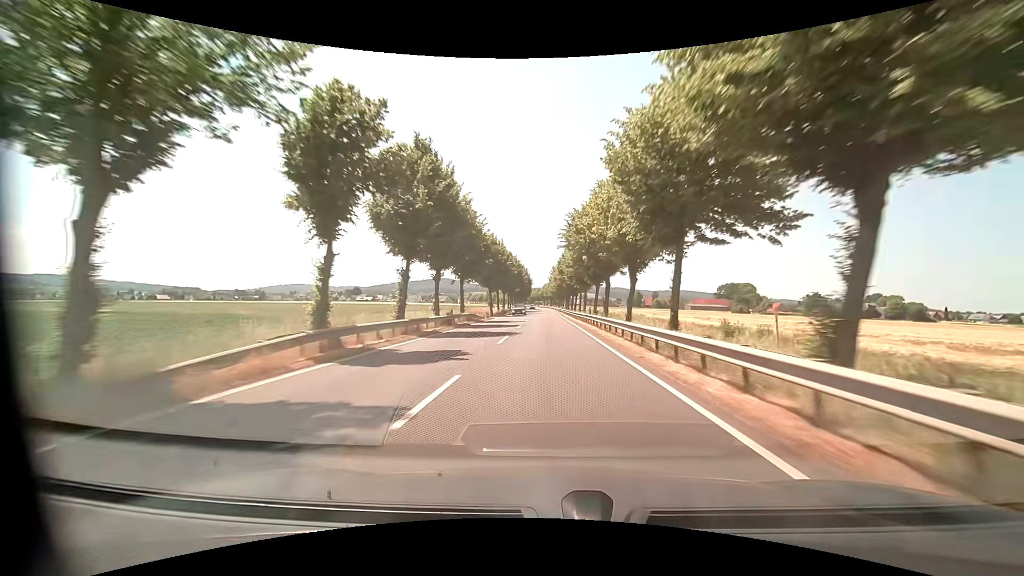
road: primary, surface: asphalt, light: Day
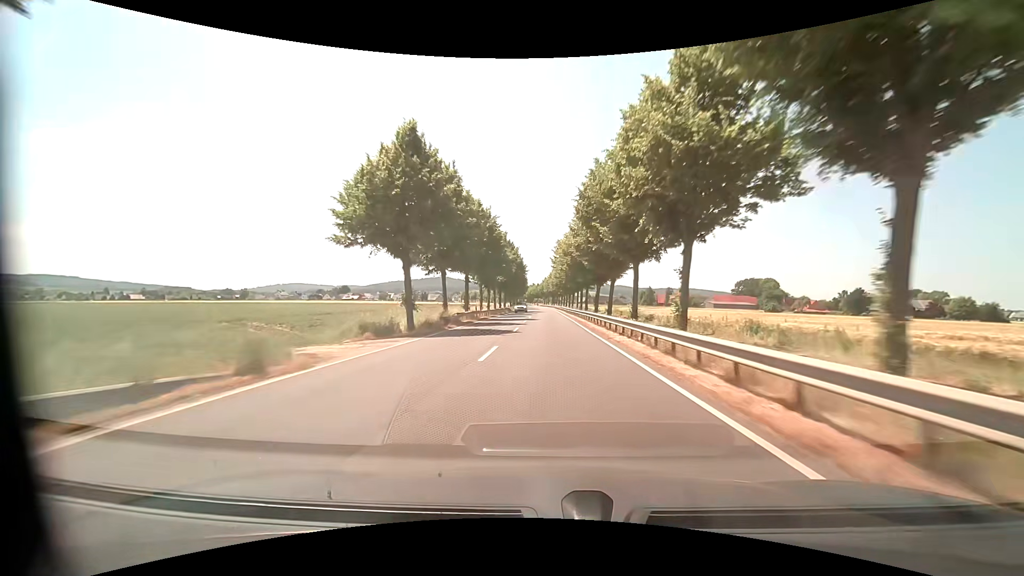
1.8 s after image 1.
(+0.1, +41.6) m; 0°
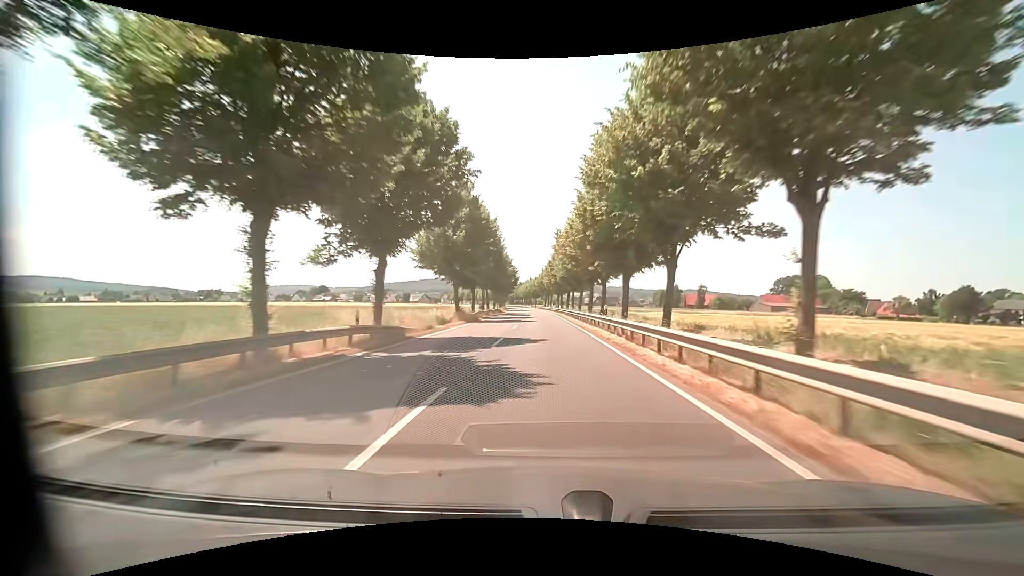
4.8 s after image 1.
(0.0, +67.2) m; 0°
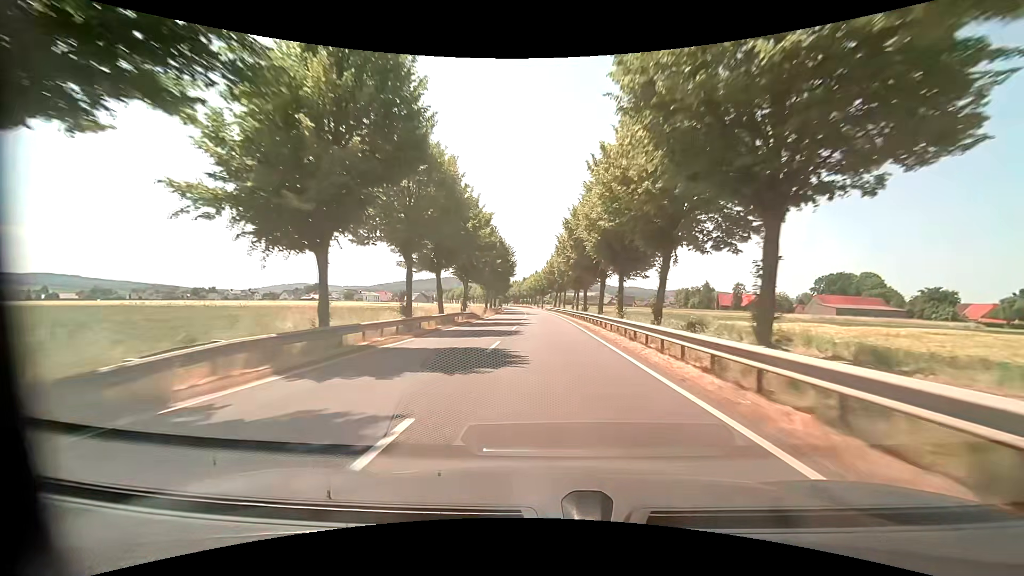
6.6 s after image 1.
(-0.2, +37.6) m; -1°
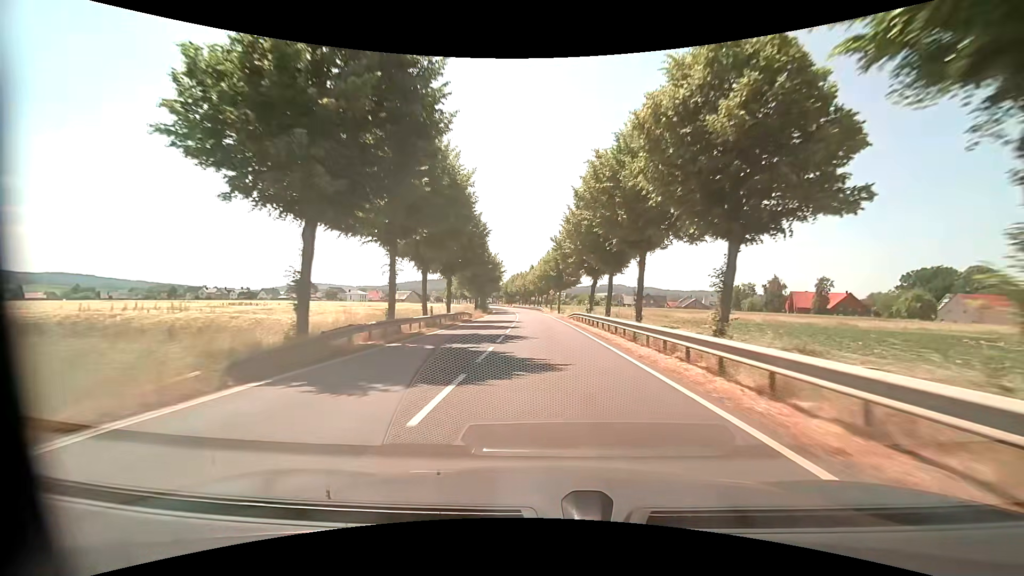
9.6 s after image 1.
(-0.9, +56.1) m; -1°
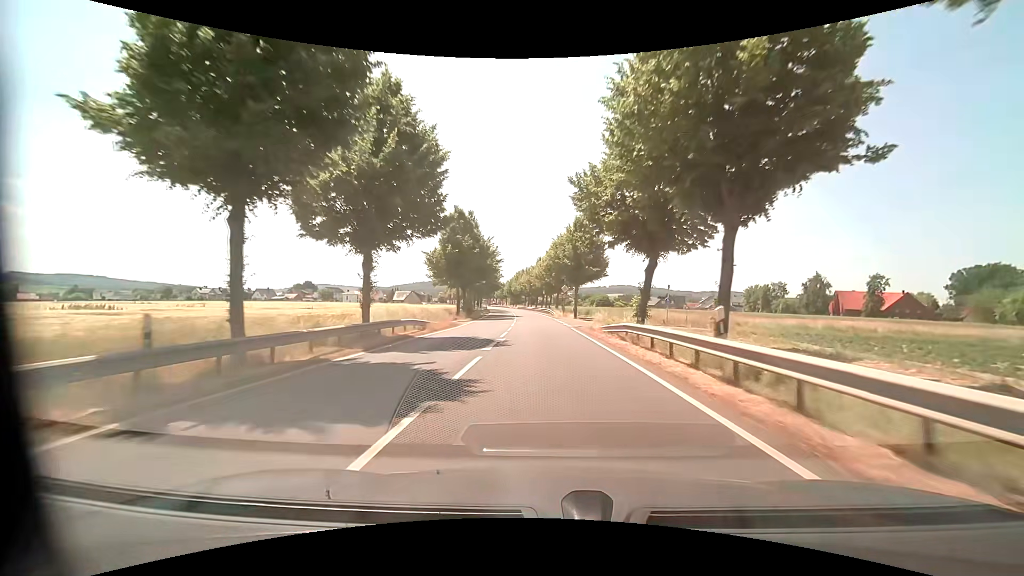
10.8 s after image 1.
(-0.3, +20.8) m; -2°
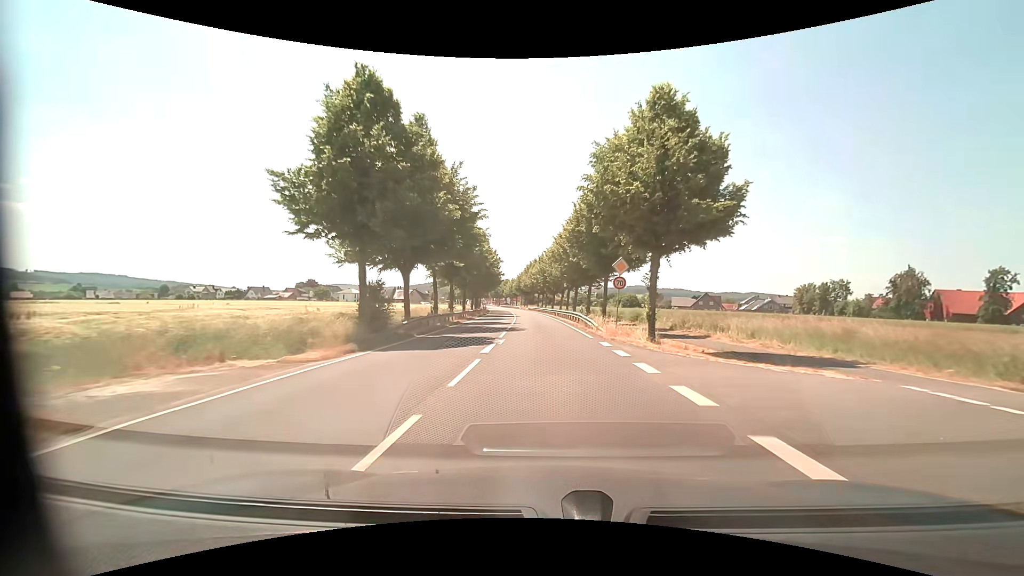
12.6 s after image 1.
(-0.3, +30.6) m; -2°
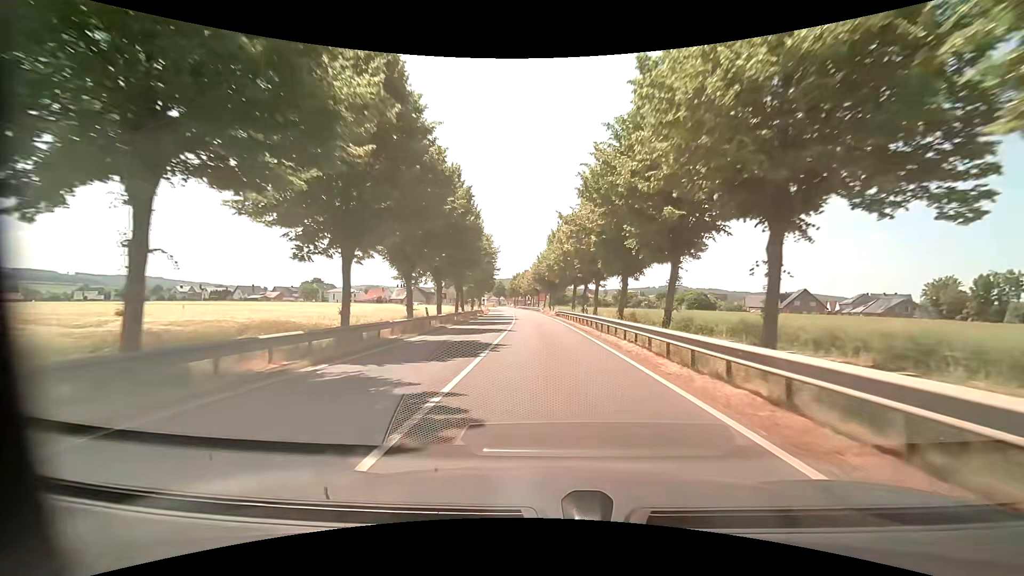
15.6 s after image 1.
(-1.0, +50.2) m; -3°
(0, +10) (0, +20) (-1, +30) (-1, +40) (-1, +50) (-2, +60) (-3, +70) (-3, +80) (-4, +90) (-6, +100) m
